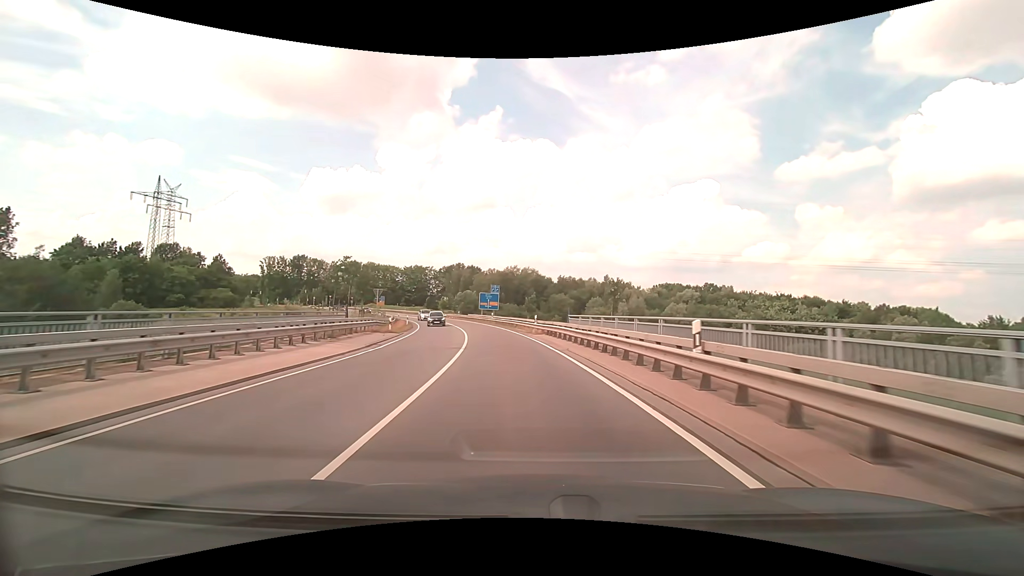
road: primary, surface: asphalt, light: Day
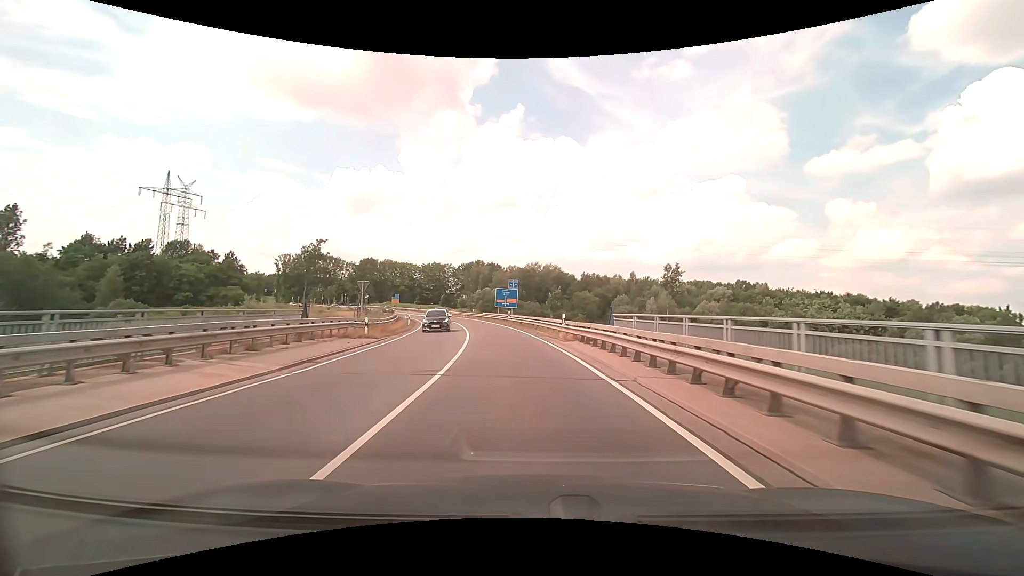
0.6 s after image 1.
(-0.2, +8.9) m; -3°
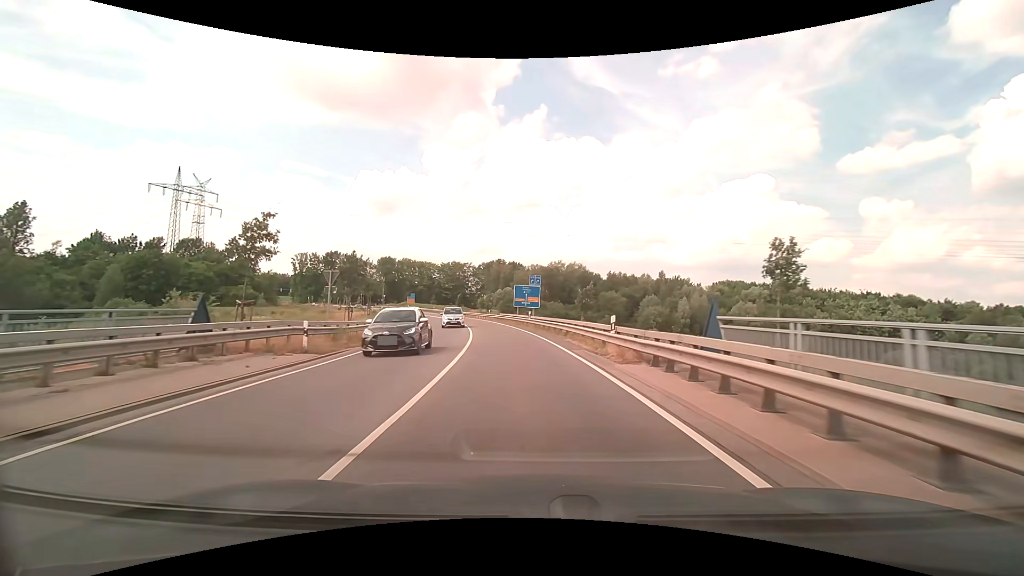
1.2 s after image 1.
(-0.2, +8.9) m; -3°
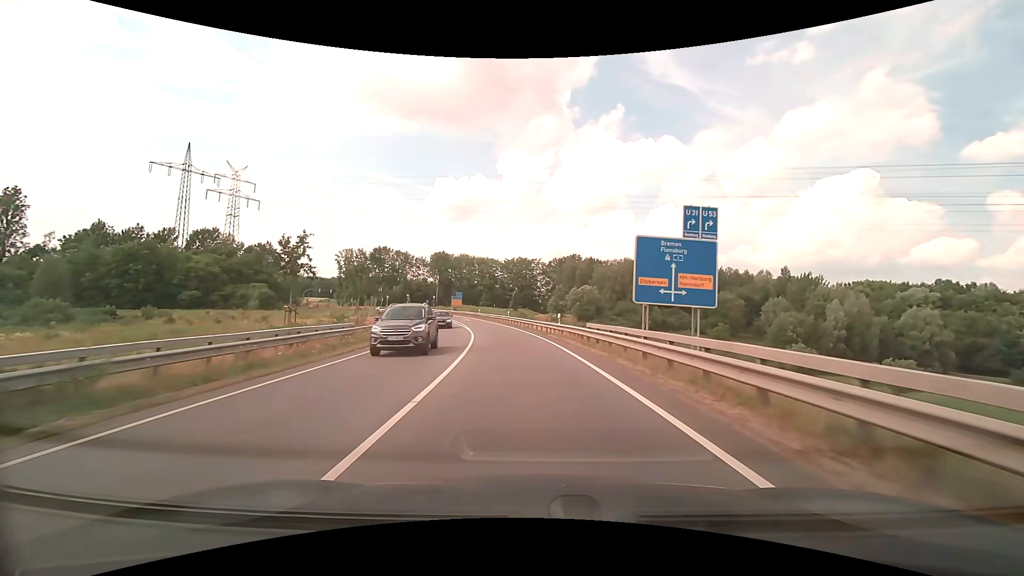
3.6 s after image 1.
(-2.7, +36.2) m; -8°
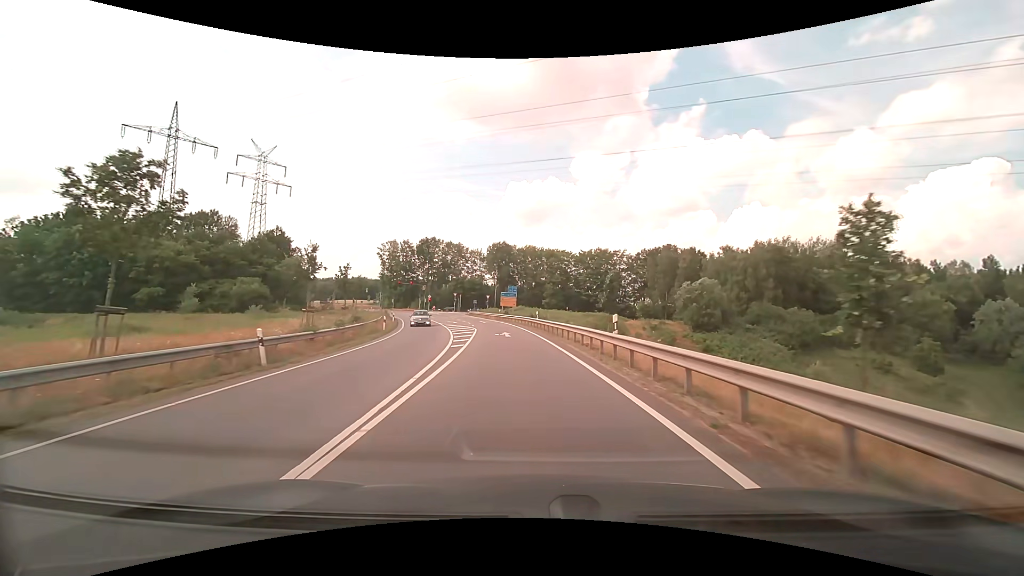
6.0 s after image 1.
(-2.5, +36.2) m; -8°
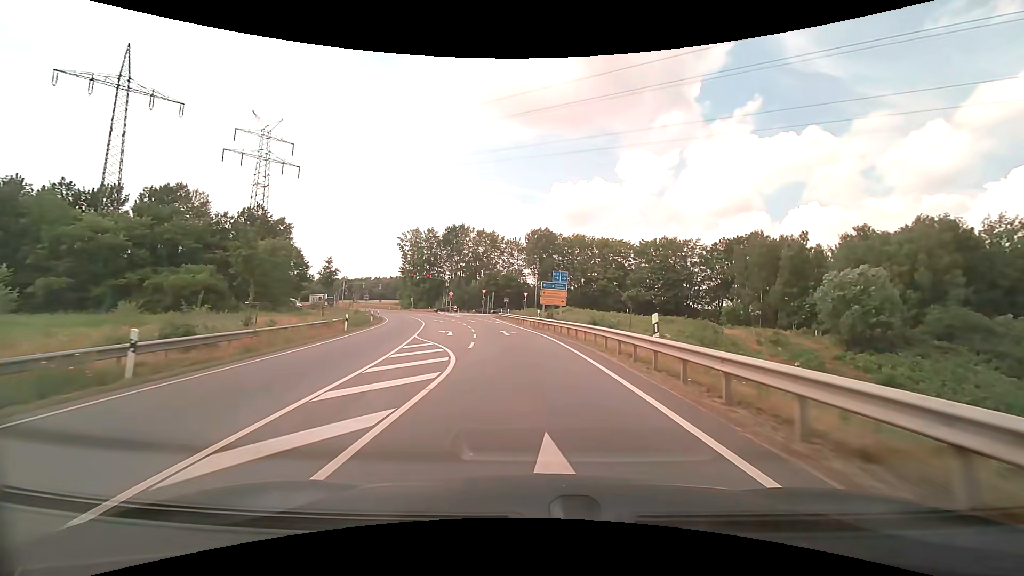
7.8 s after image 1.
(-1.4, +26.4) m; -5°
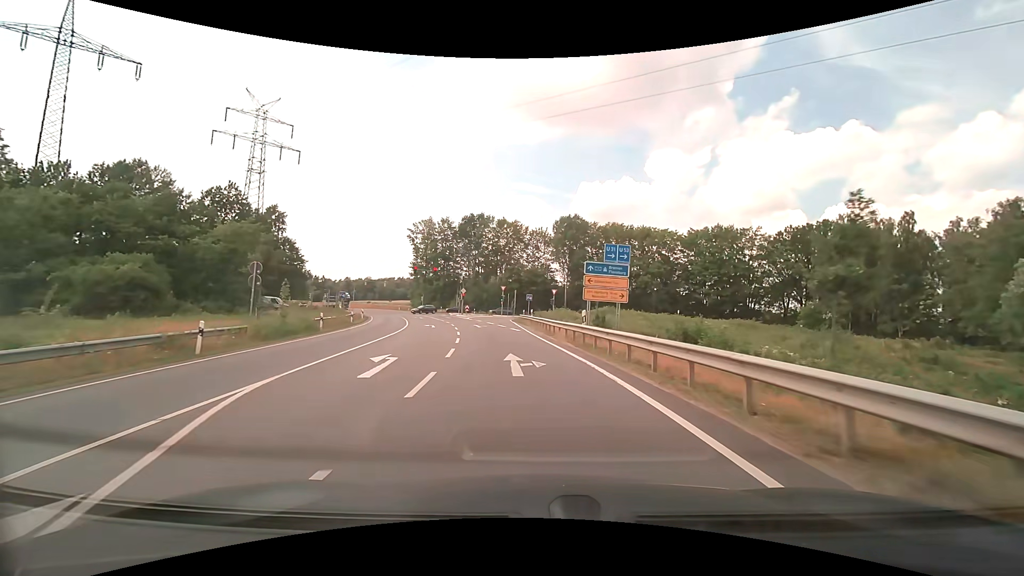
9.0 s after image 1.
(-0.3, +16.5) m; -3°
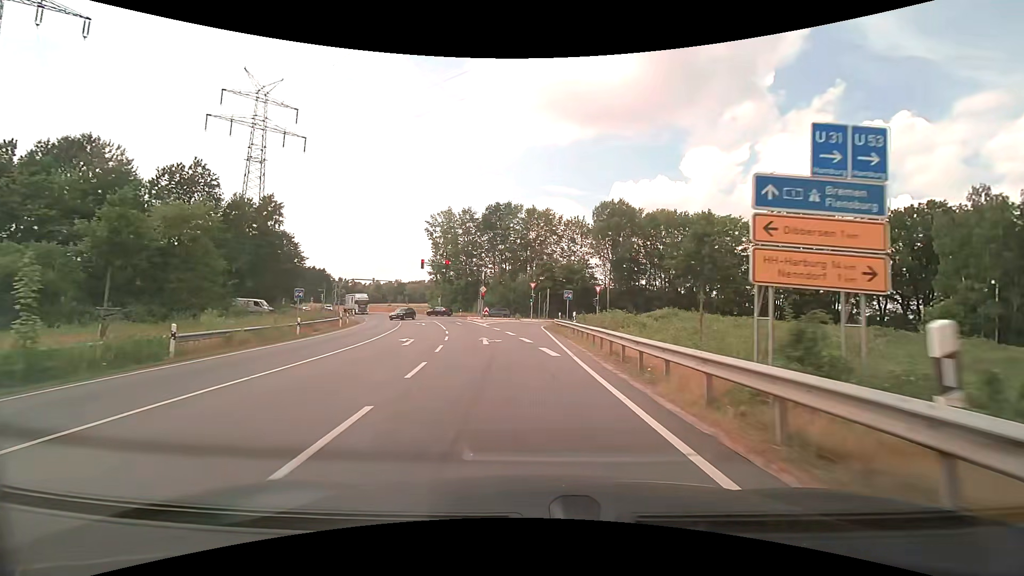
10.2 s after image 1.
(-0.4, +15.2) m; -4°
(0, +10) (-1, +20) (-2, +30) (-2, +40) (-1, +50) (+3, +59) (+9, +67) (+18, +71) (+28, +73) (+38, +74) m
